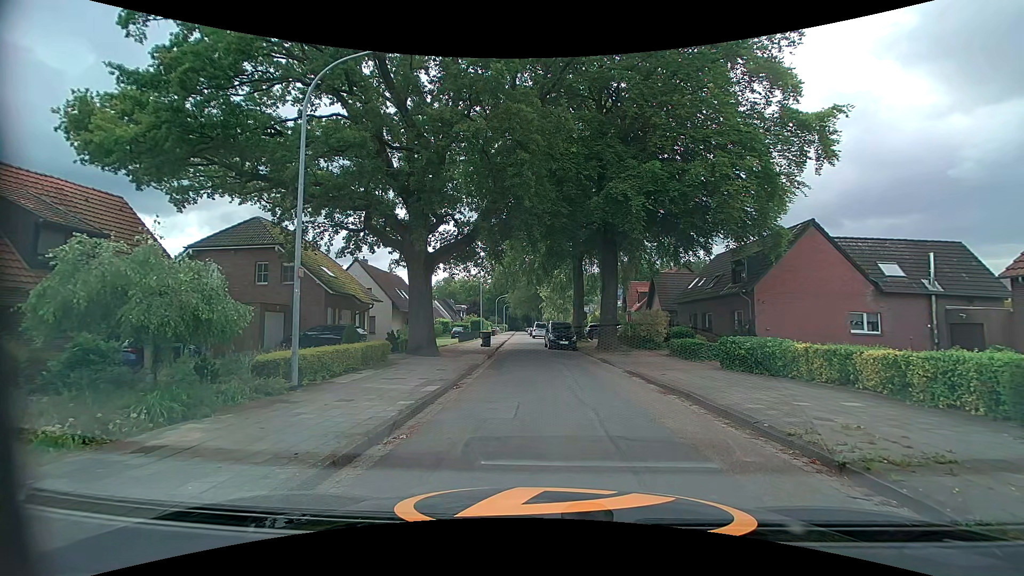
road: residential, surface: asphalt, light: Day
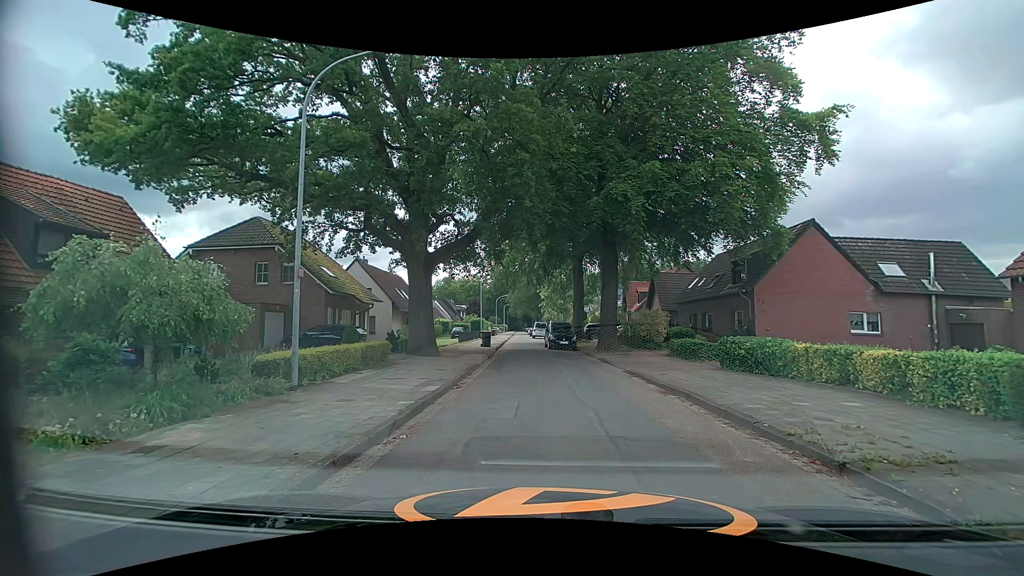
(0.0, 0.0) m; 0°
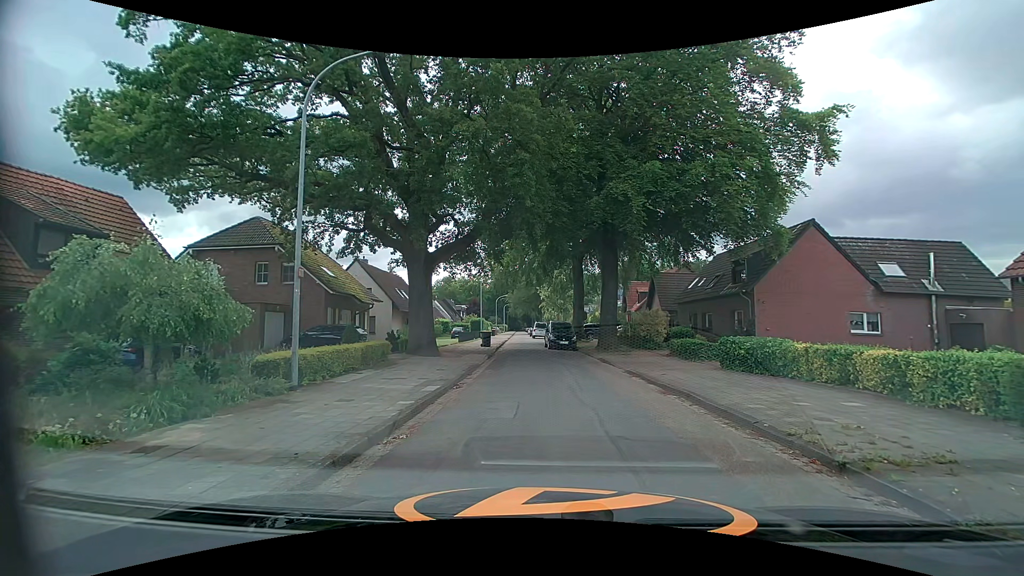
(0.0, 0.0) m; 0°
